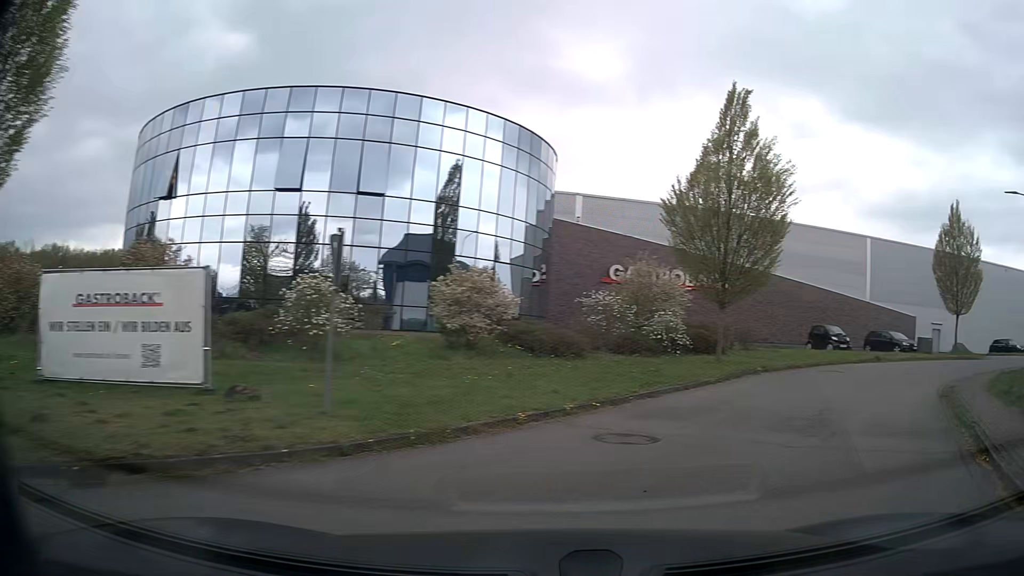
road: residential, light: Day
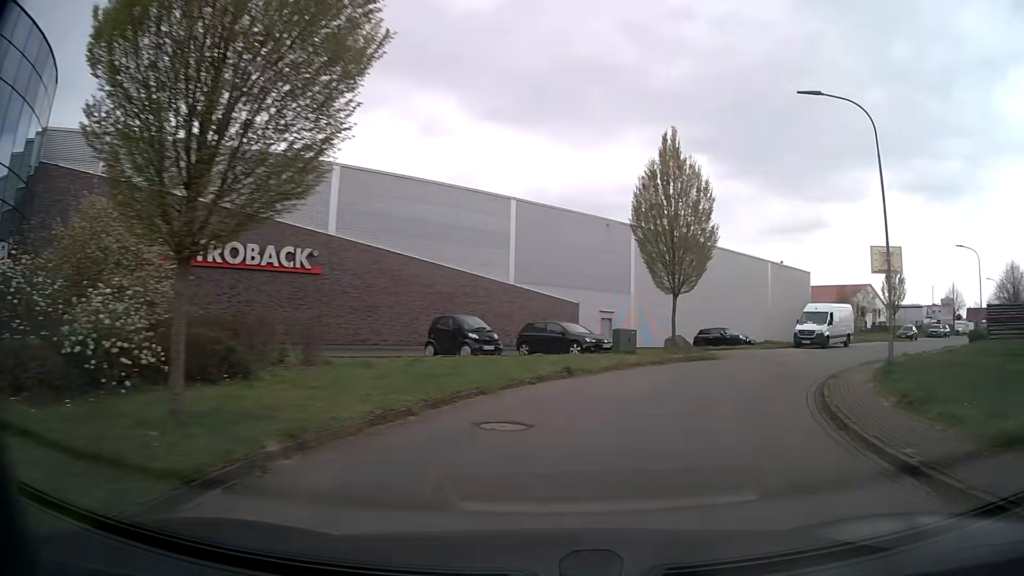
(+4.9, +14.1) m; +33°
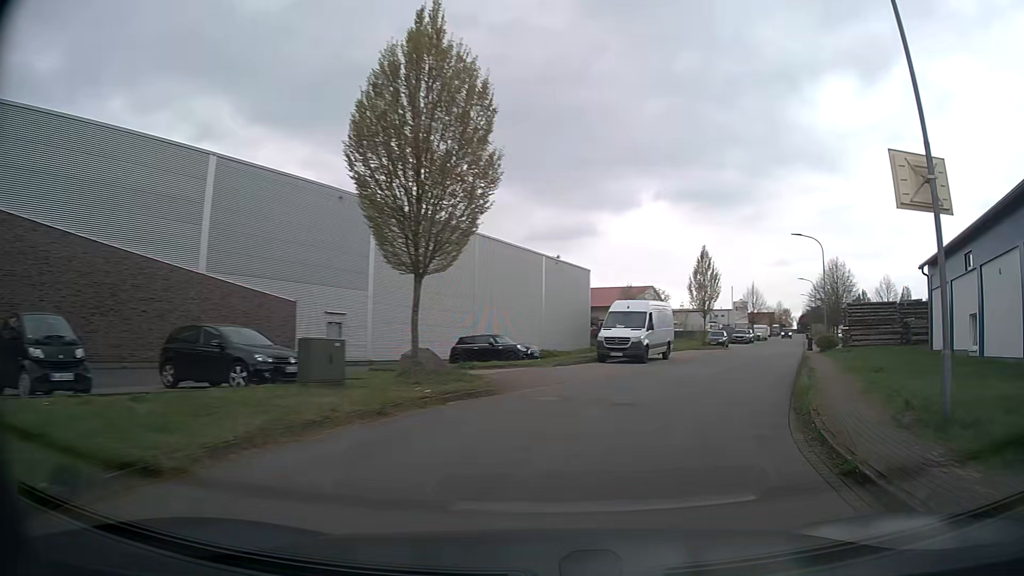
(+2.0, +11.9) m; +20°
(+1, +10) (+5, +19) (+9, +28) (+13, +38) (+17, +47) (+21, +56) (+25, +65) (+29, +74) (+33, +84) (+36, +93) m
